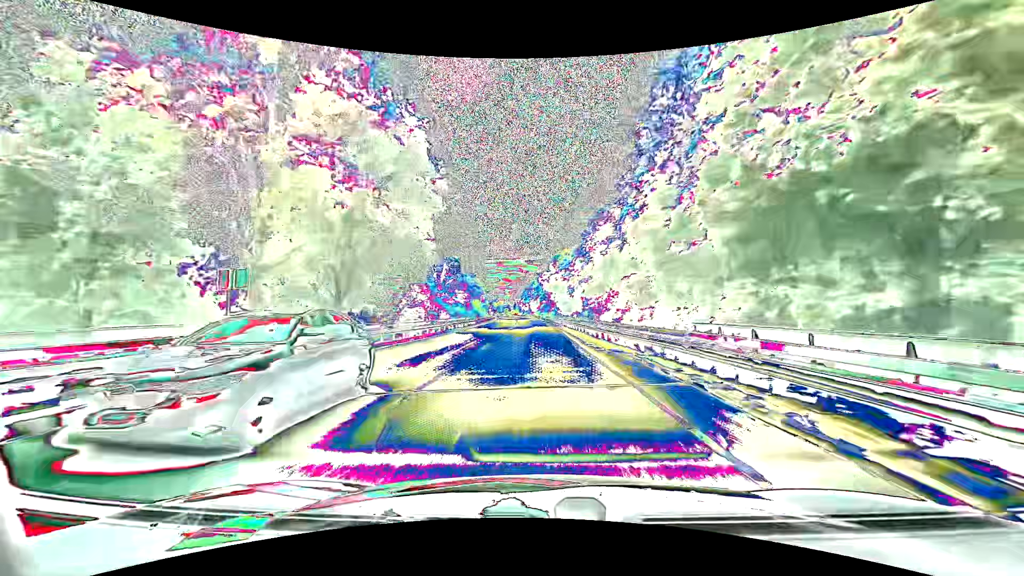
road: primary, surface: asphalt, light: Day
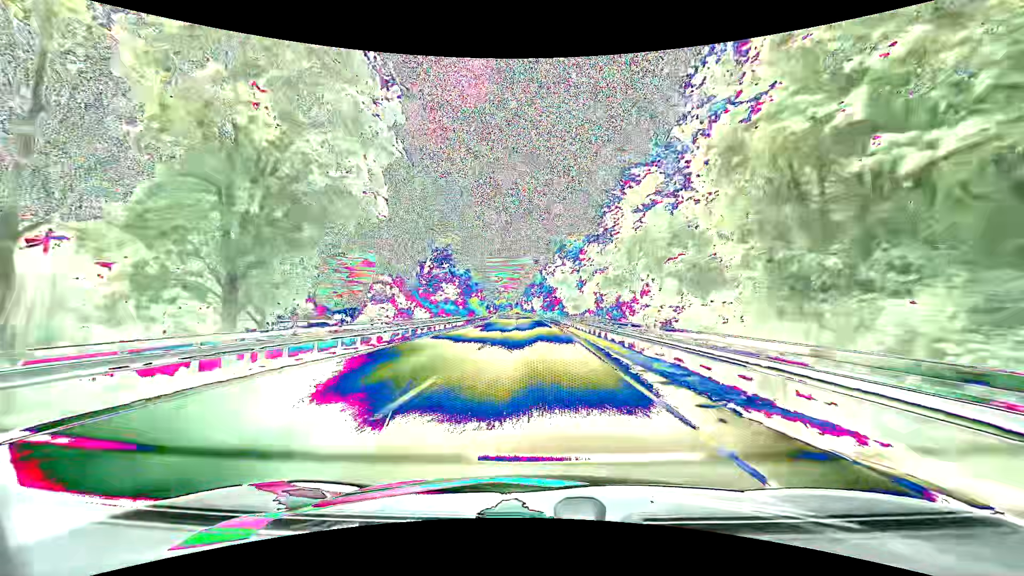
(-0.1, +12.1) m; 0°
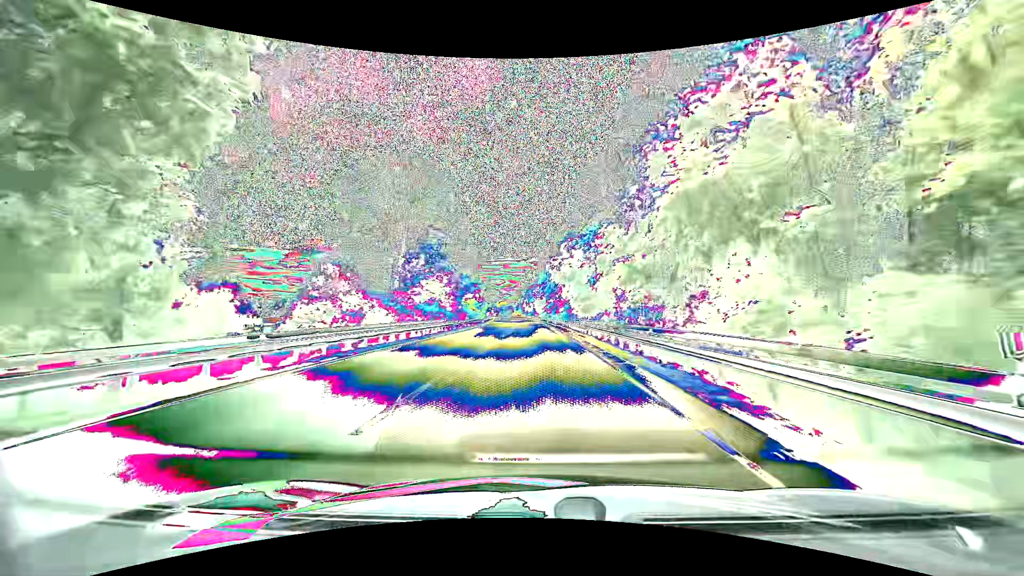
(0.0, +12.2) m; -1°
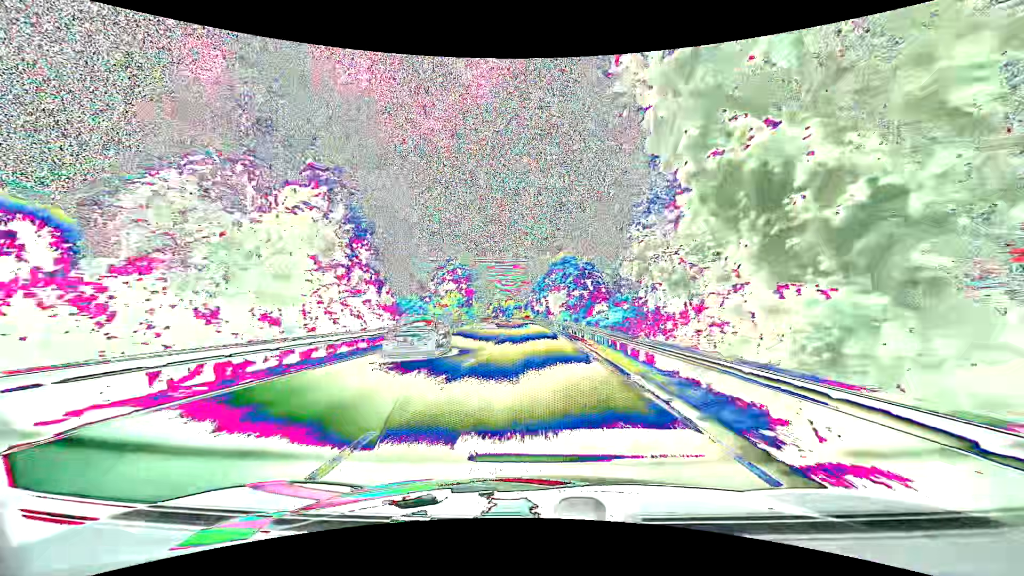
(-0.3, +49.0) m; -1°
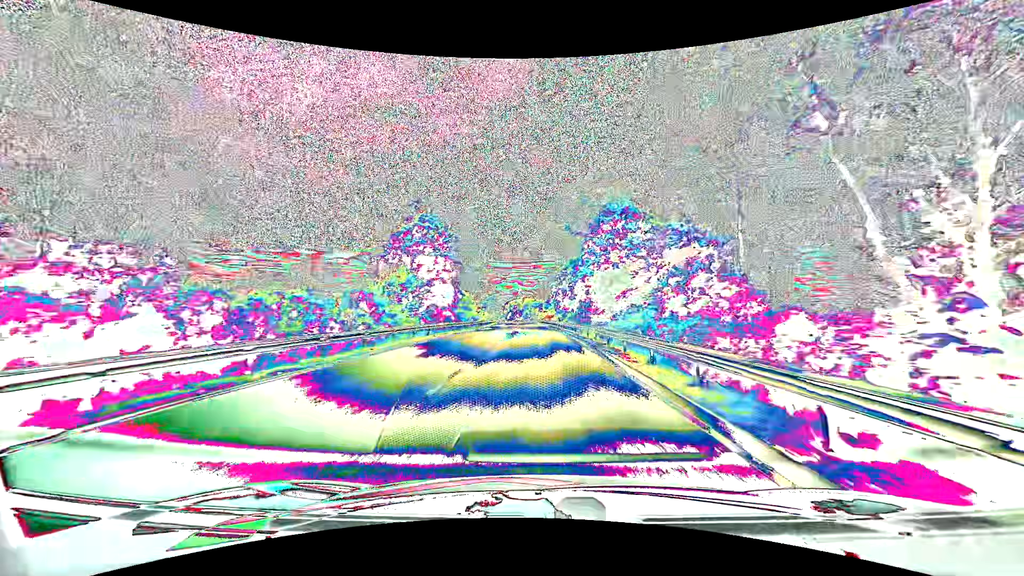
(-1.3, +49.7) m; -2°
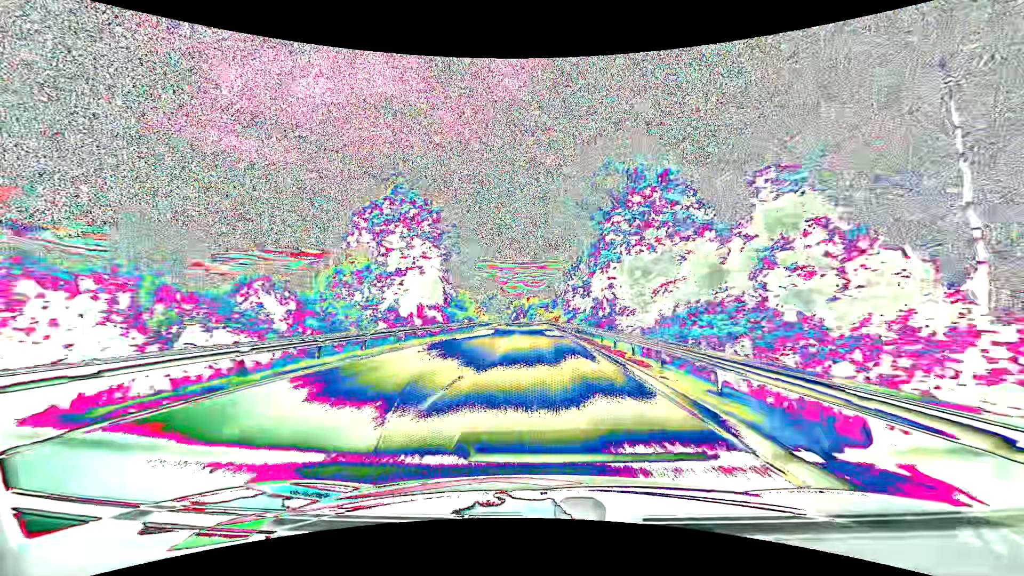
(-0.1, +12.6) m; -1°
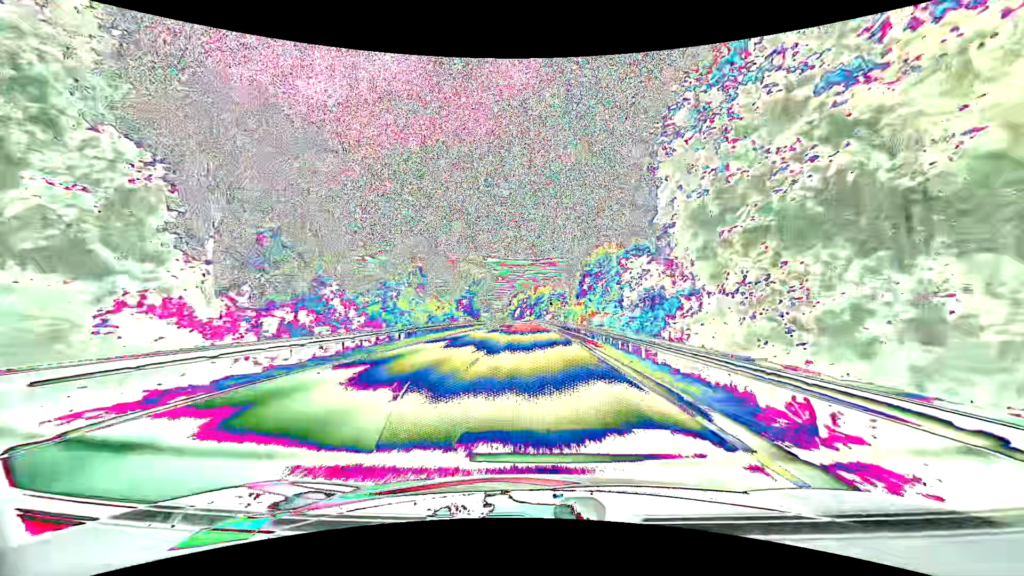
(-0.5, +63.6) m; -1°
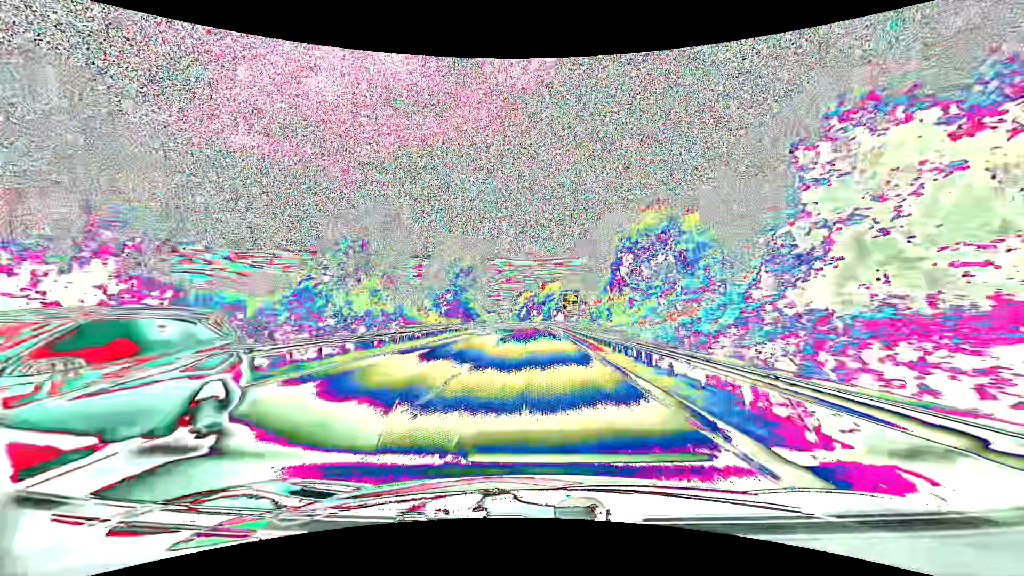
(-0.3, +26.0) m; -1°
(0, +10) (0, +20) (0, +30) (0, +40) (-1, +50) (-1, +60) (-1, +70) (-2, +80) (-2, +90) (-3, +100) m
